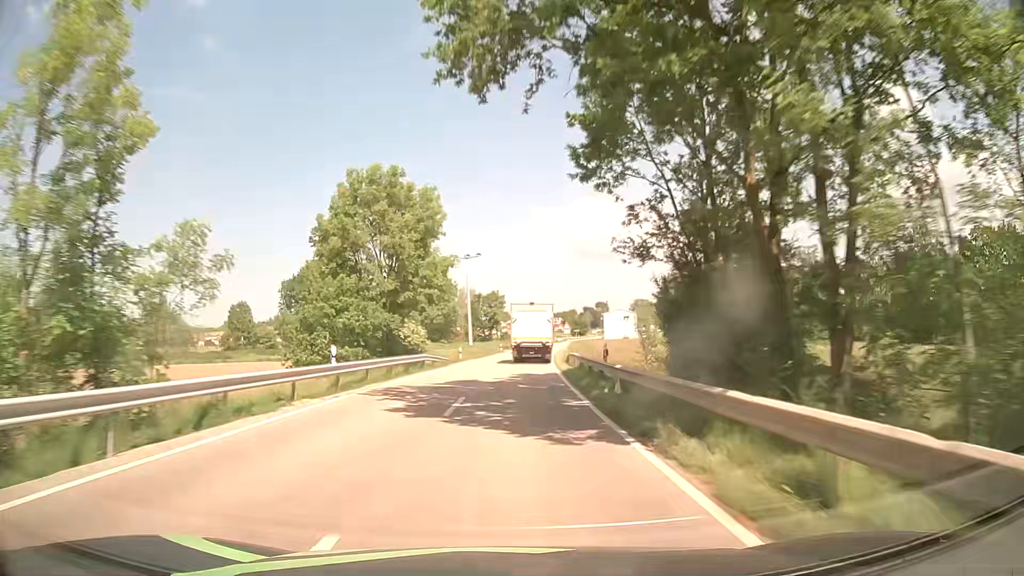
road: tertiary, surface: asphalt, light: Day
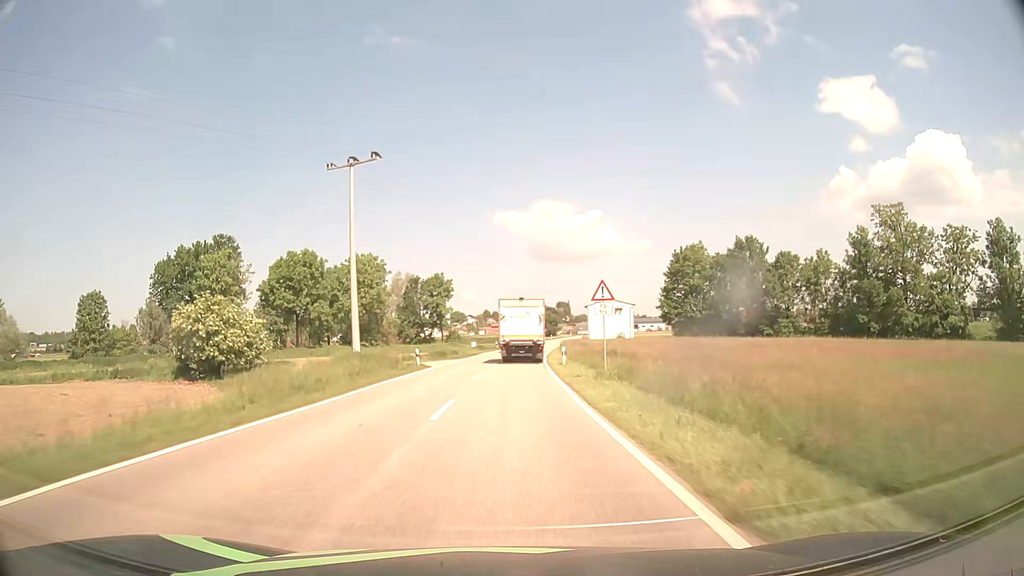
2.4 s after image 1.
(+2.2, +48.5) m; +4°
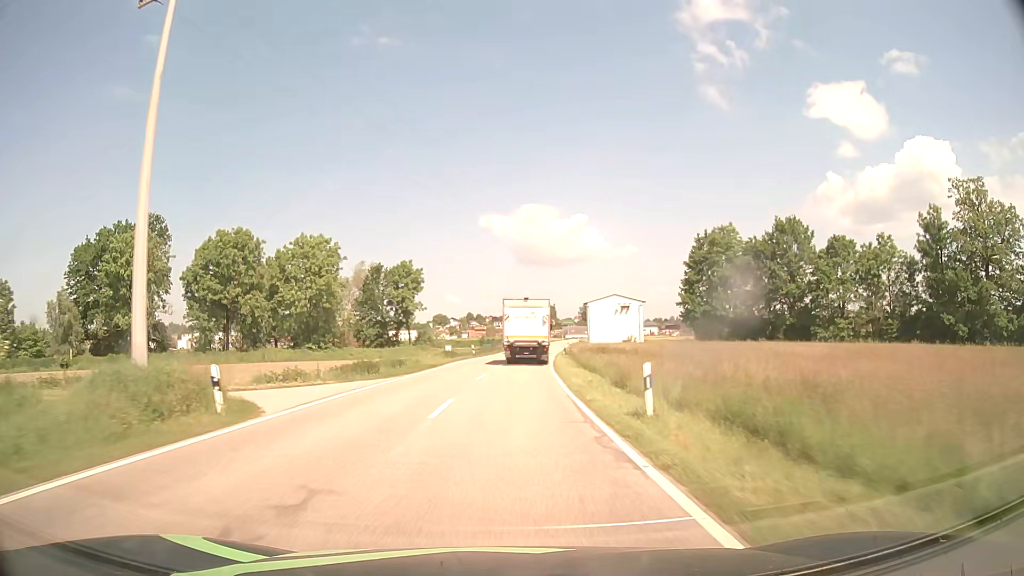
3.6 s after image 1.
(+0.3, +23.8) m; +1°
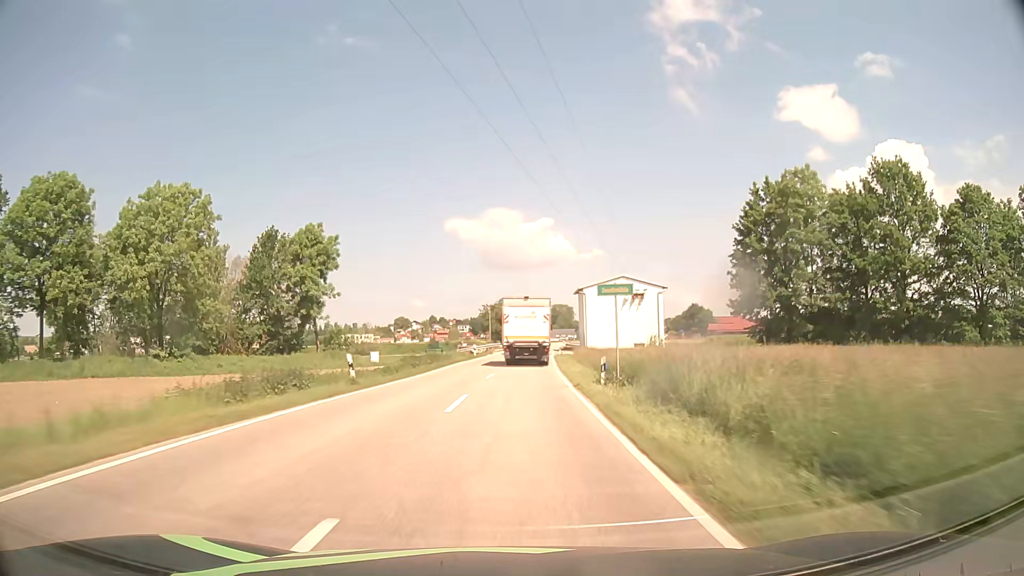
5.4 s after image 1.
(+0.8, +35.2) m; +3°
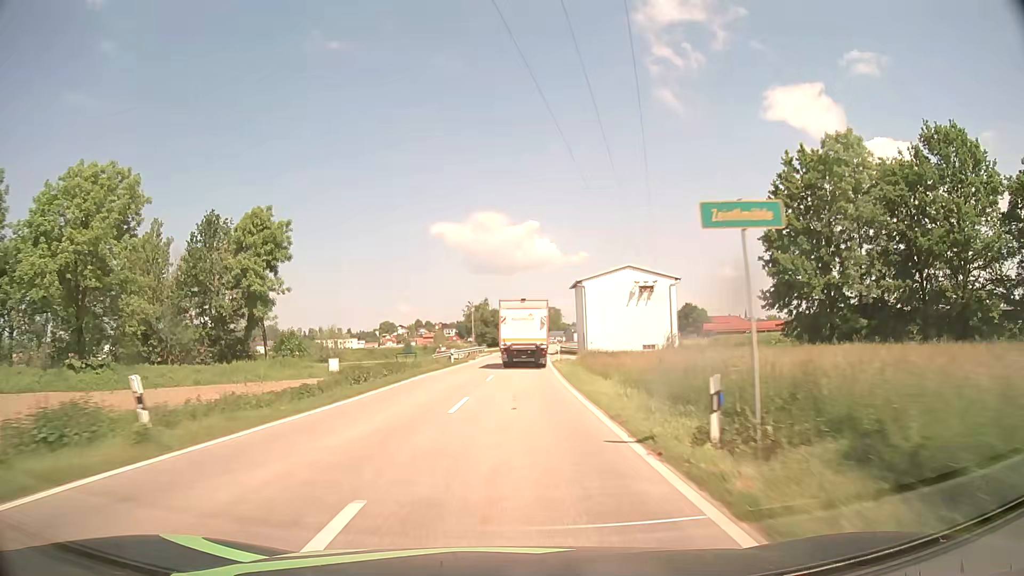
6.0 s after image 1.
(+0.1, +11.6) m; +1°
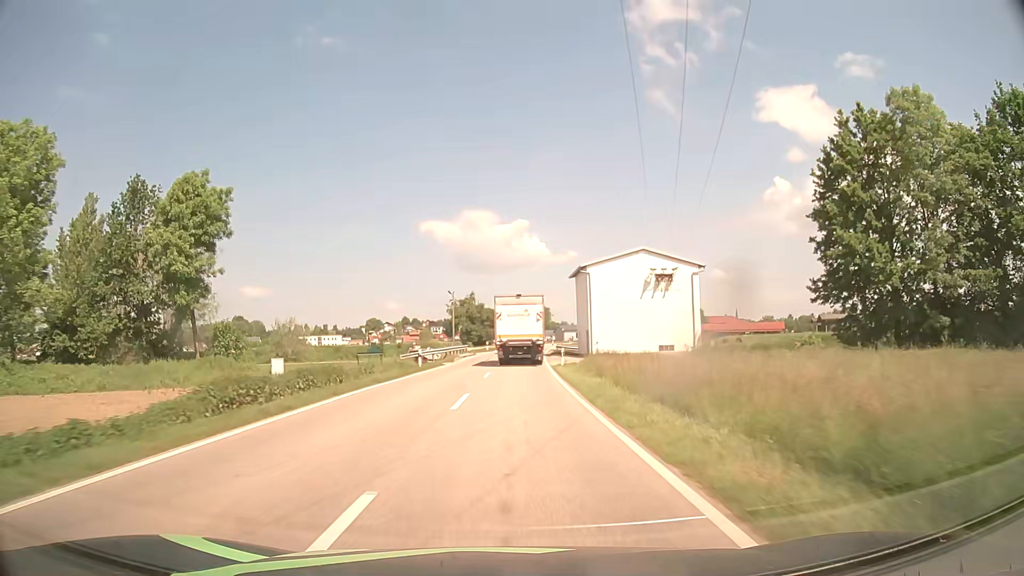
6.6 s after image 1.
(+0.1, +11.5) m; +1°
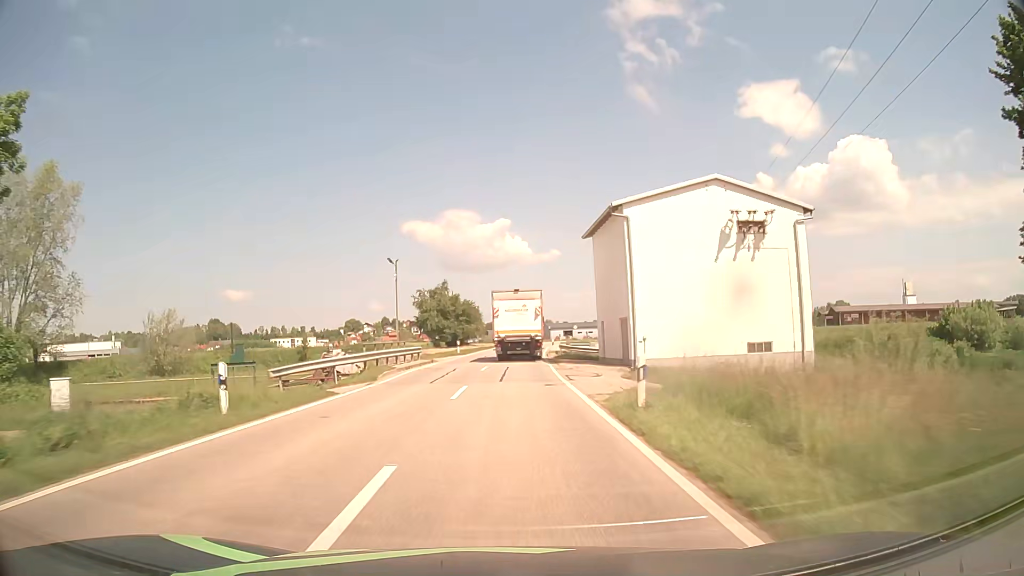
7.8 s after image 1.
(+0.4, +22.8) m; +2°
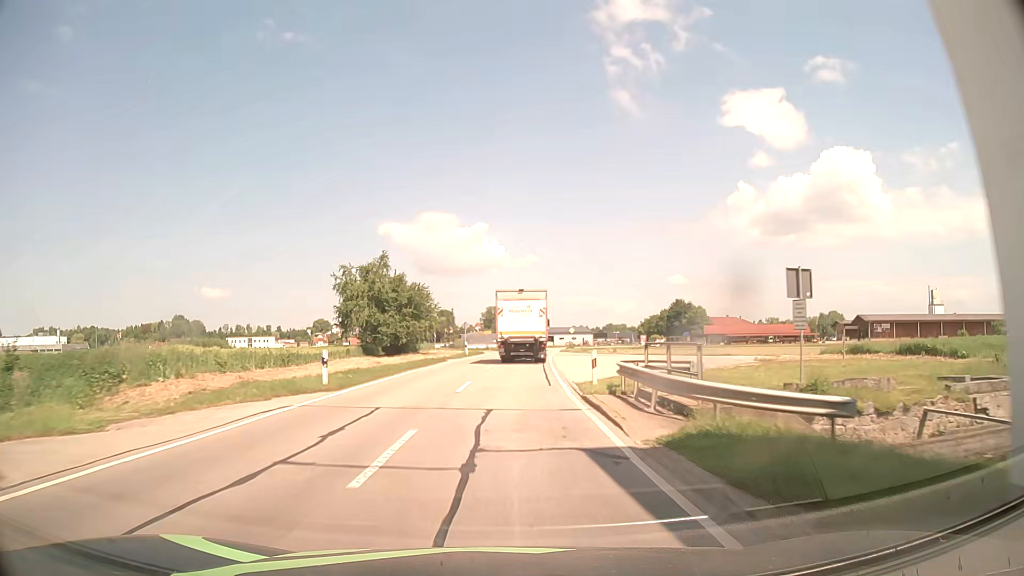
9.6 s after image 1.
(+0.5, +33.6) m; +2°
(0, +10) (0, +20) (+1, +30) (+1, +40) (+2, +50) (+3, +60) (+3, +70) (+4, +80) (+6, +90) (+7, +100) m
